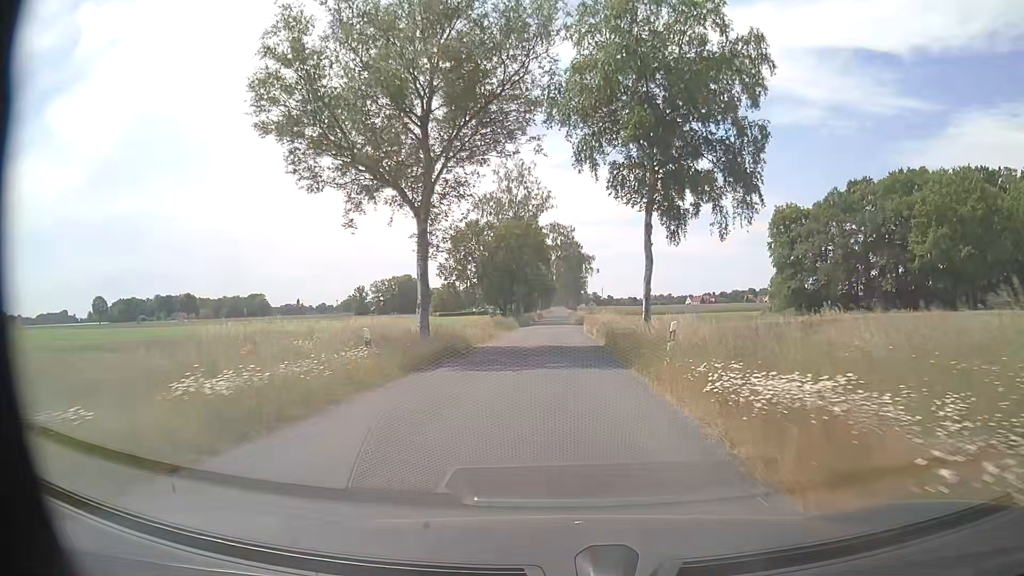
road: secondary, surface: asphalt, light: Day
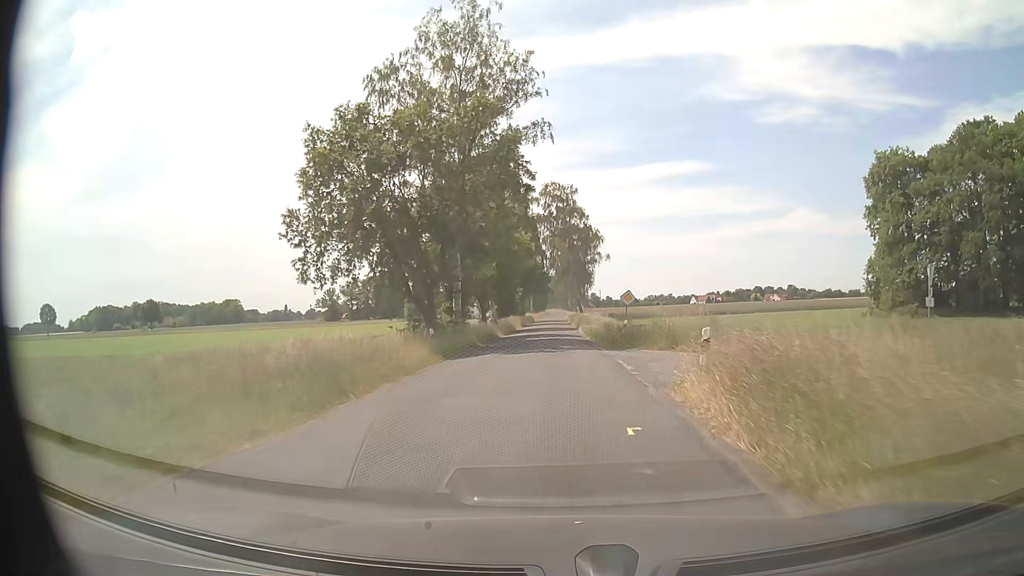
(+0.1, +42.0) m; 0°
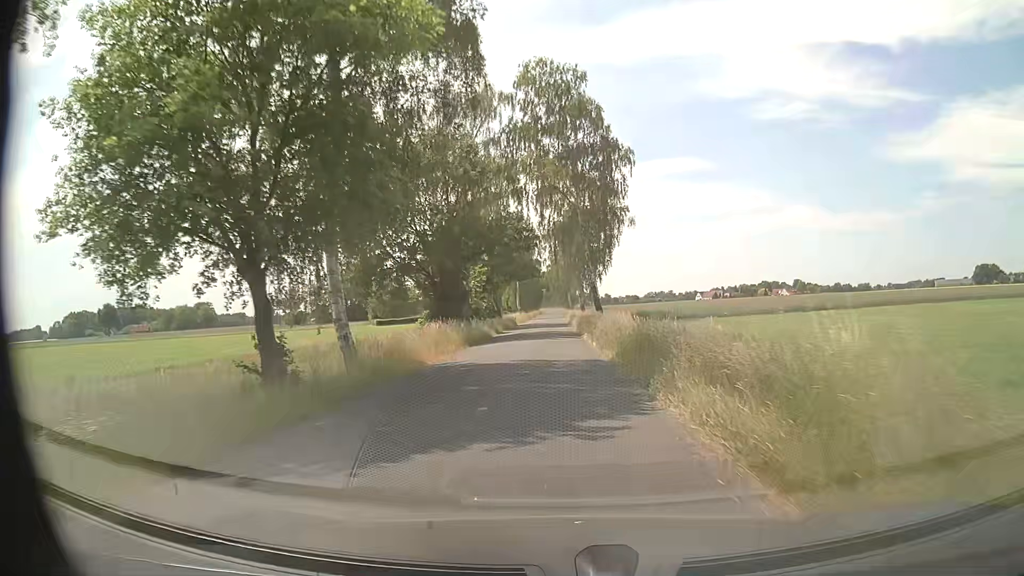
(+0.2, +41.9) m; 0°
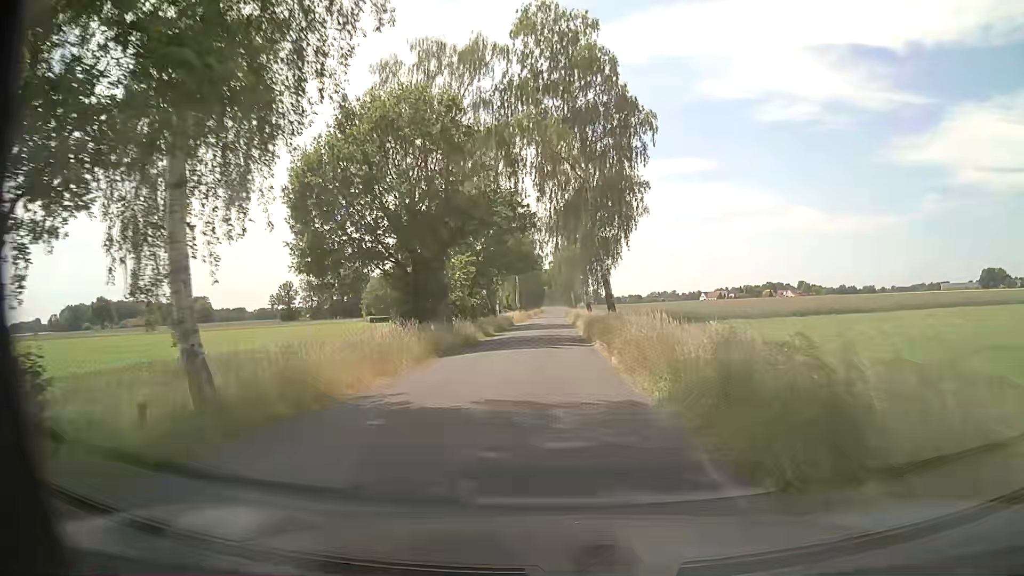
(0.0, +8.4) m; 0°
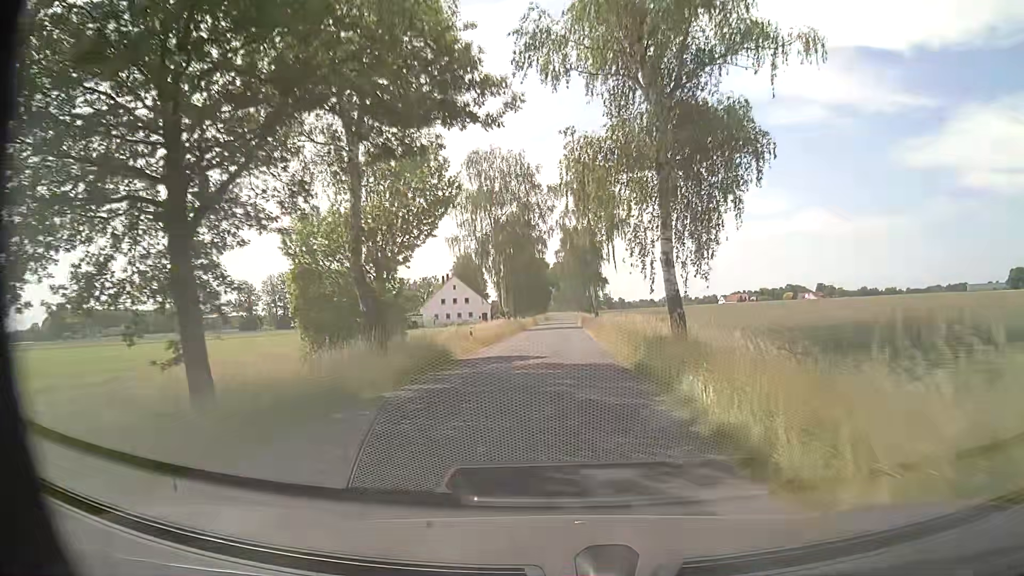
(-0.6, +41.8) m; -2°
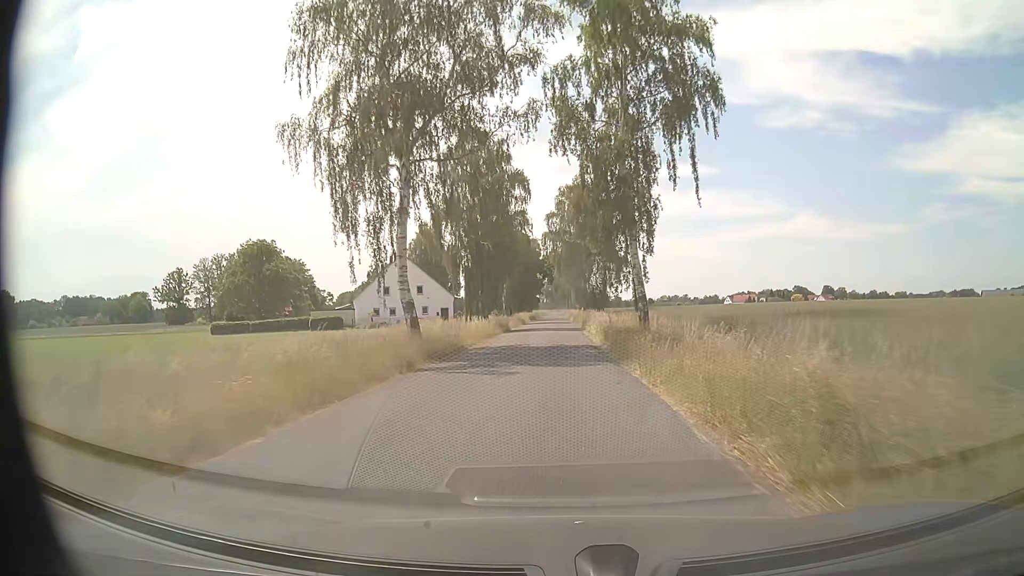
(+0.7, +41.8) m; +1°
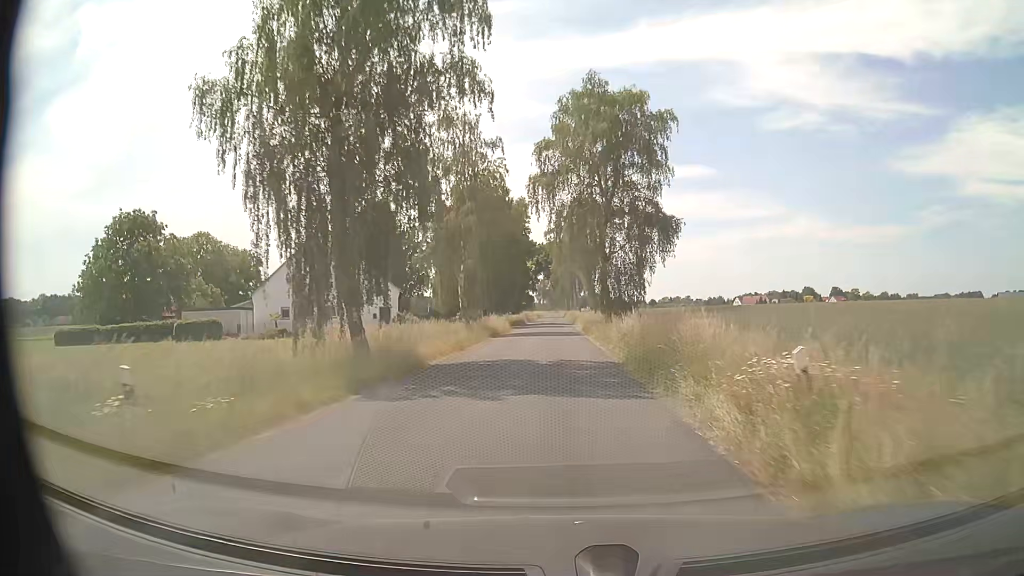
(-0.1, +33.4) m; 0°
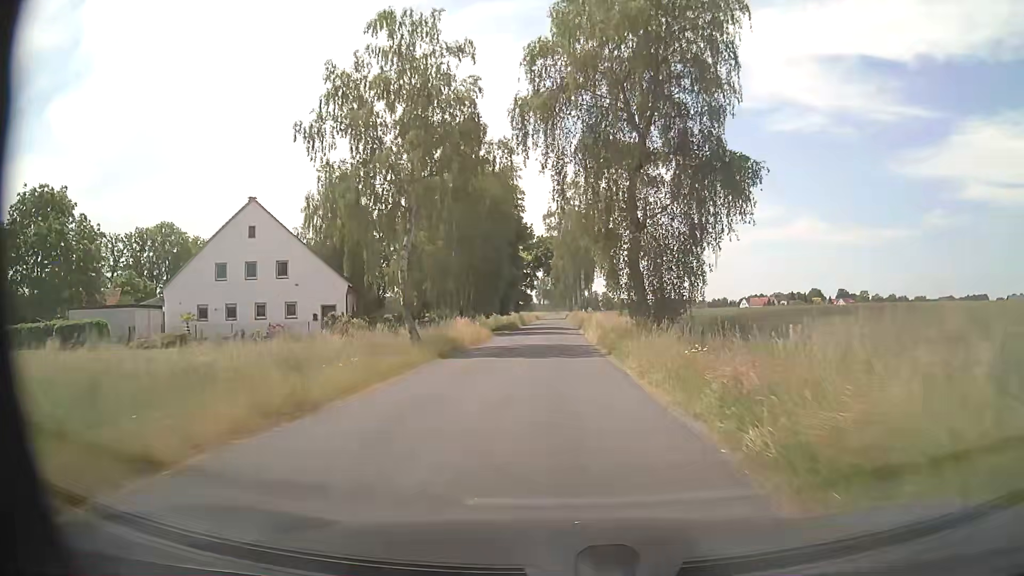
(-0.1, +16.7) m; 0°
(0, +10) (0, +20) (0, +30) (0, +40) (0, +50) (0, +60) (0, +70) (0, +80) (0, +90) (0, +100) m
